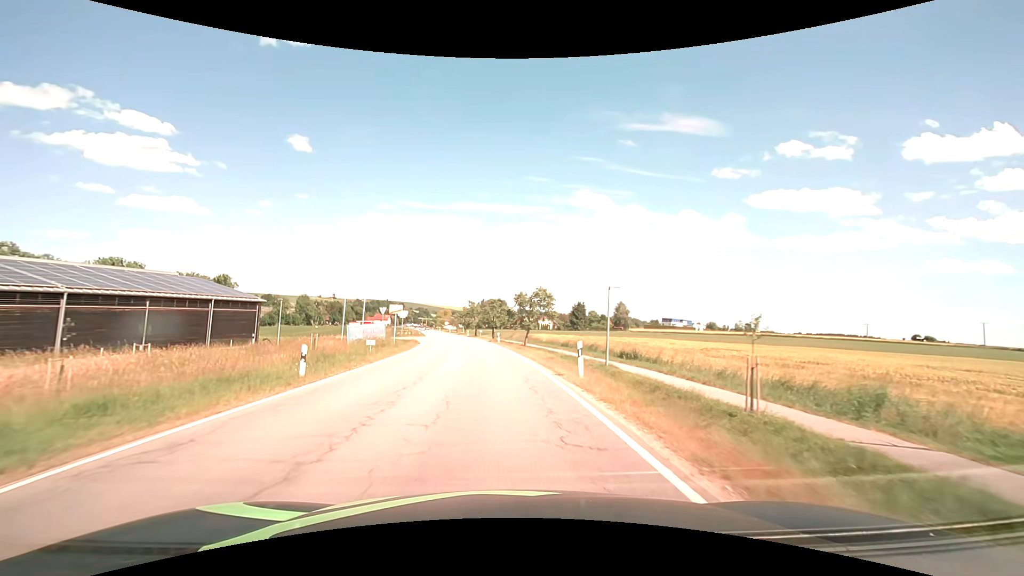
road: secondary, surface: asphalt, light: Day
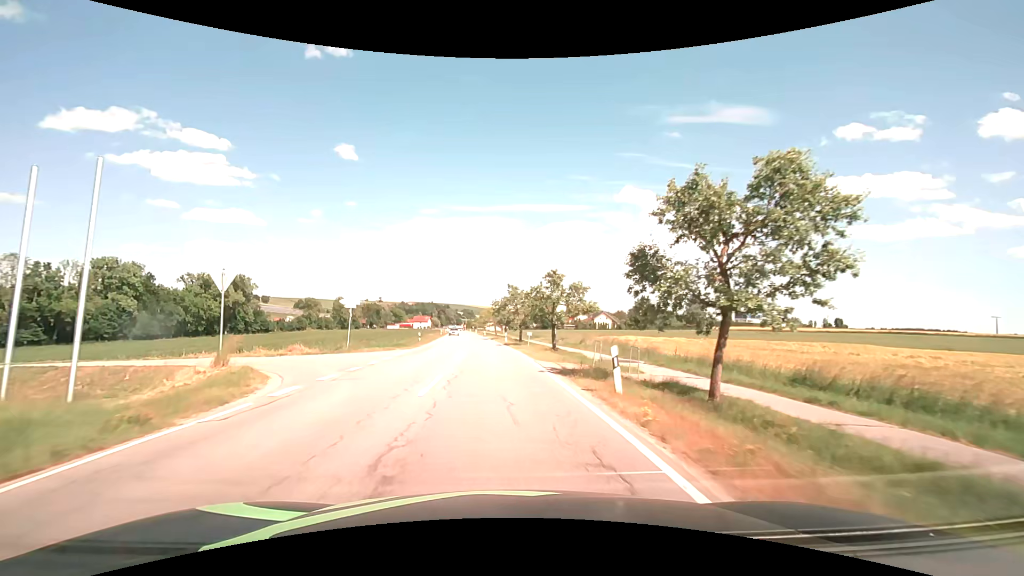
(-1.8, +38.2) m; -5°
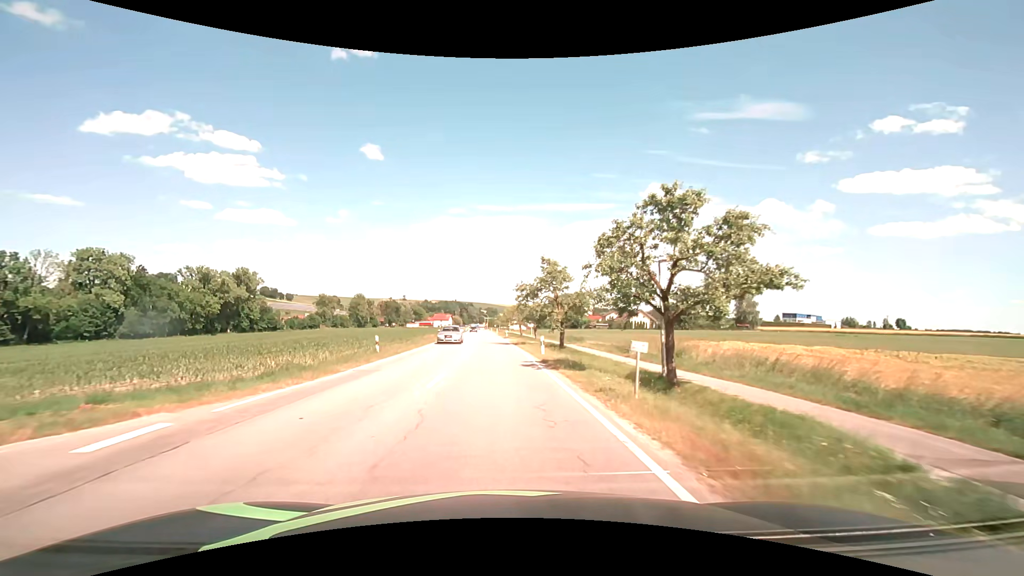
(-0.6, +22.9) m; -3°
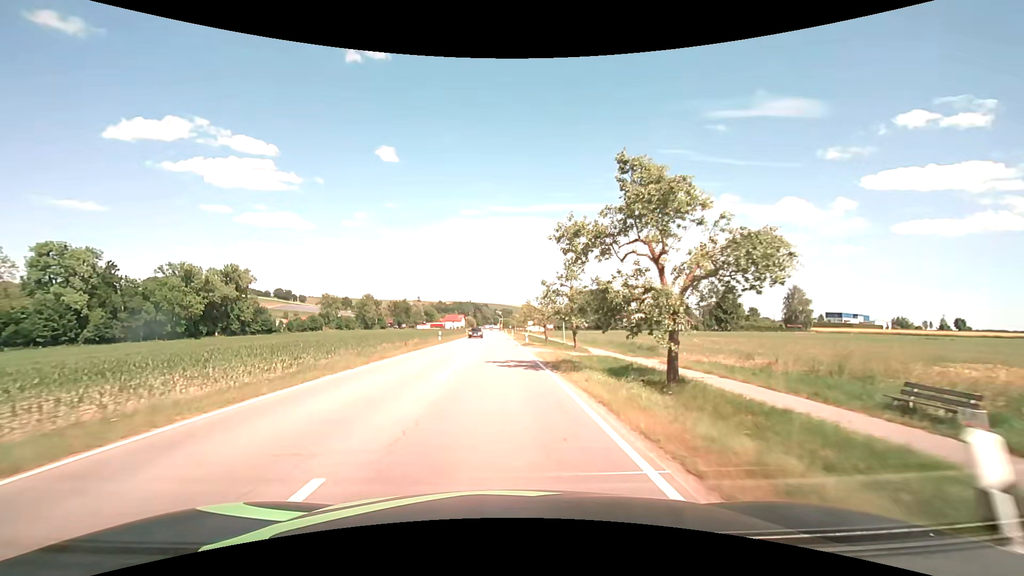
(-0.3, +23.0) m; -2°
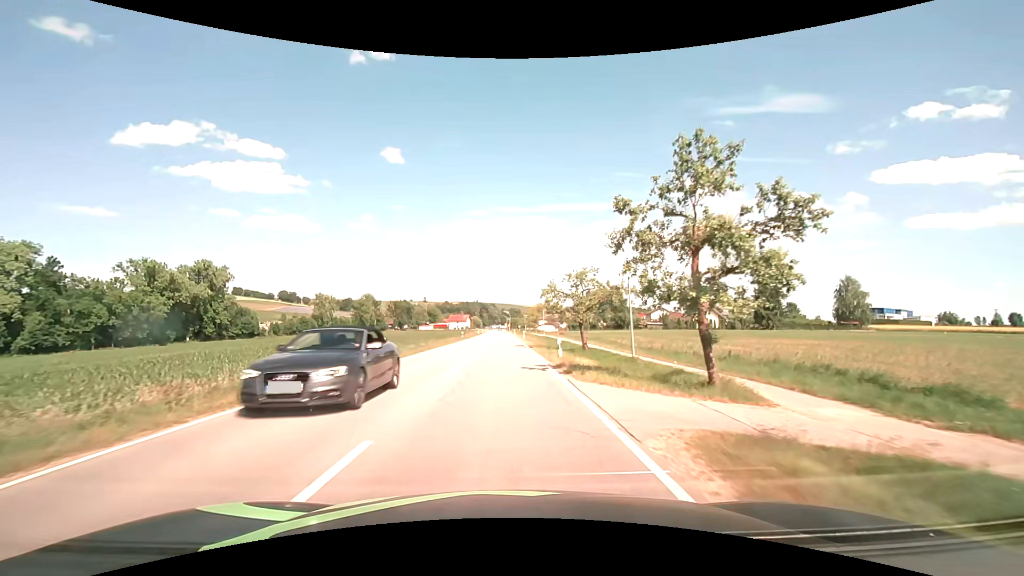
(-0.2, +23.0) m; -1°
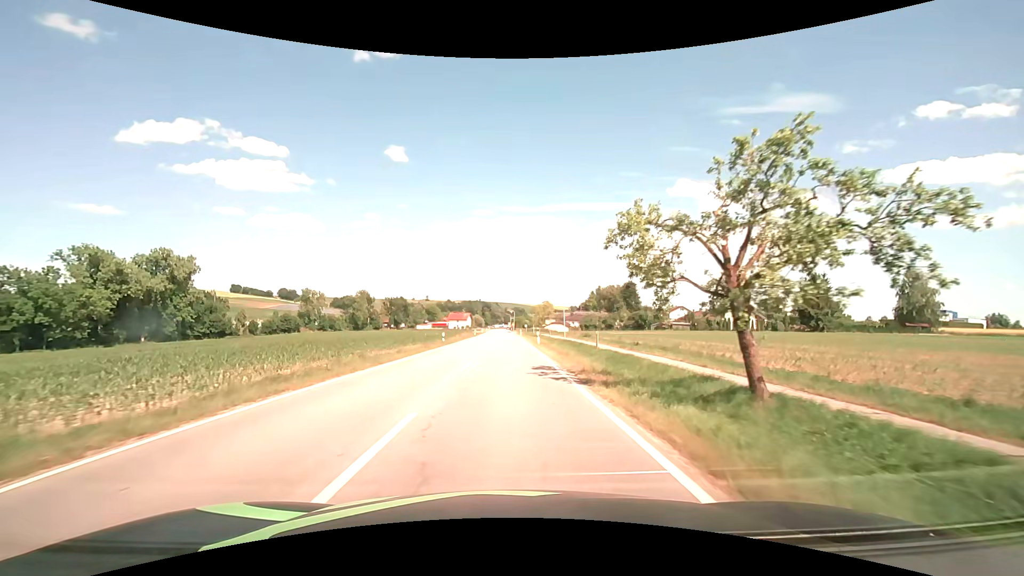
(-0.2, +22.9) m; -1°
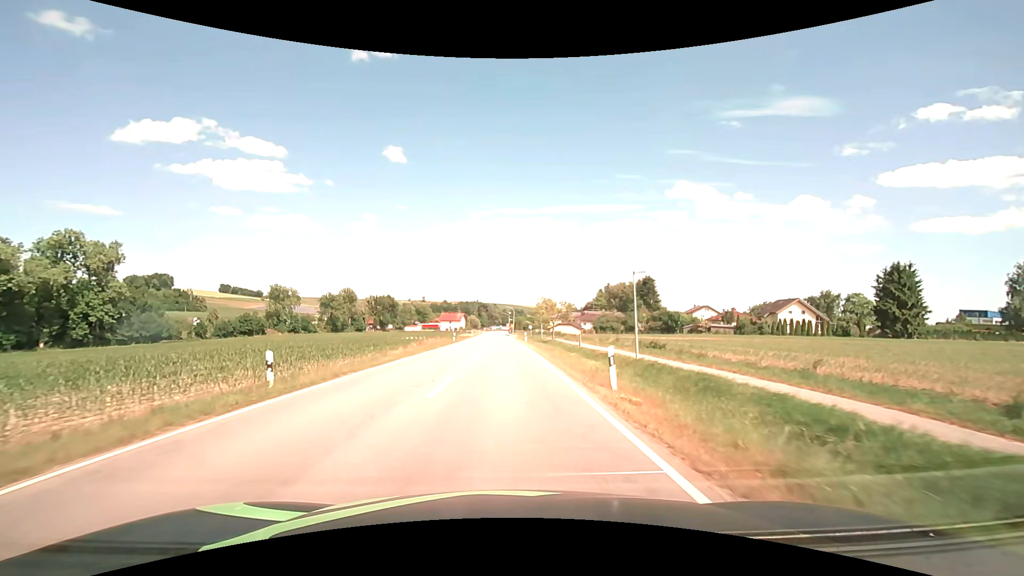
(+0.2, +30.5) m; 0°
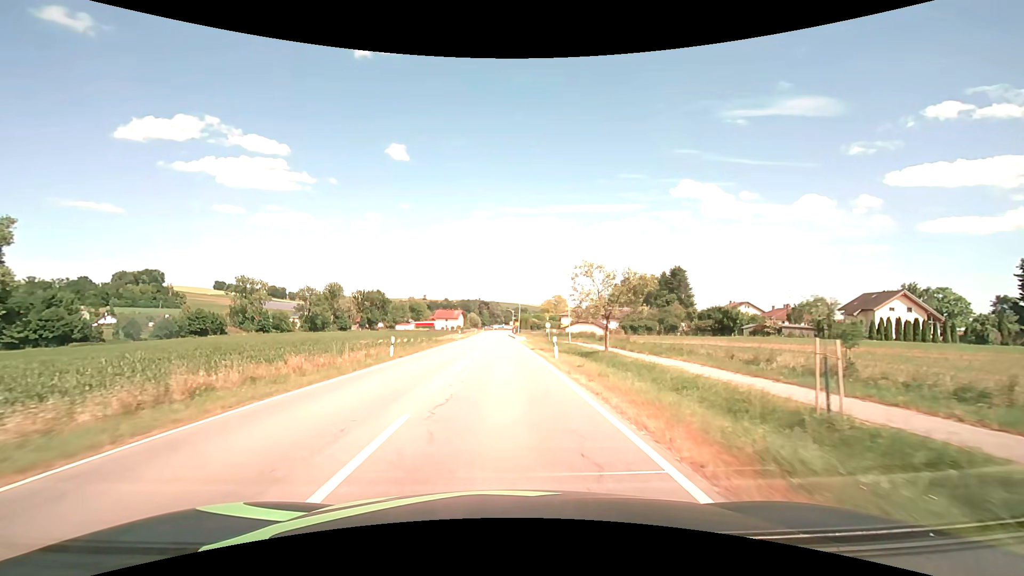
(-0.1, +30.4) m; 0°
